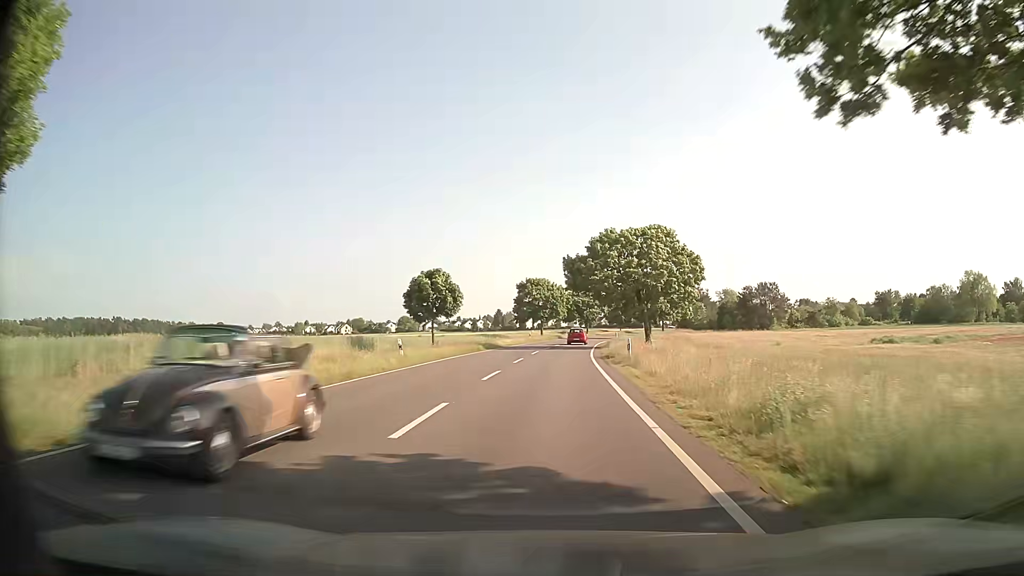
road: secondary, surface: asphalt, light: Day
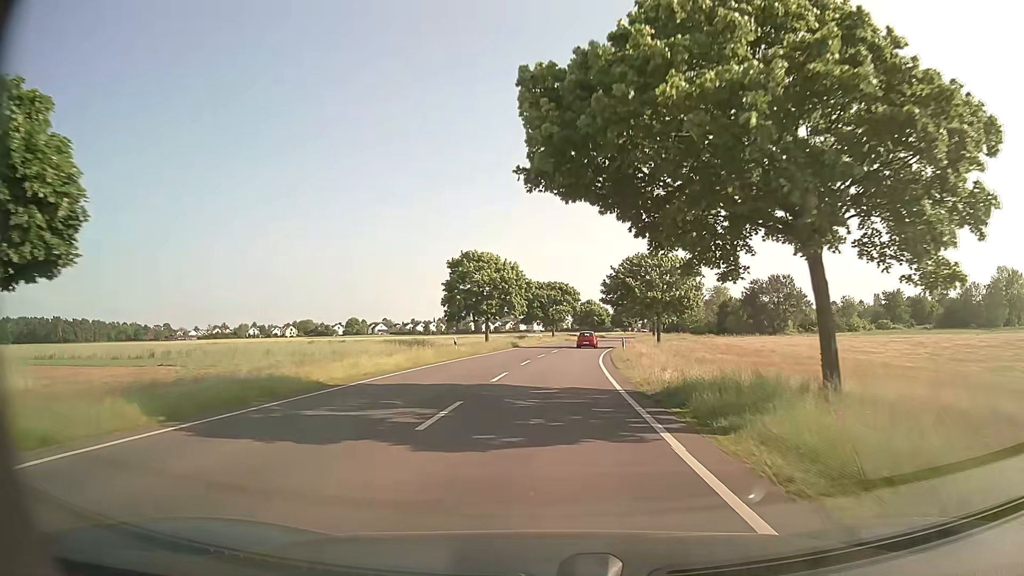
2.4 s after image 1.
(+1.2, +37.8) m; +3°
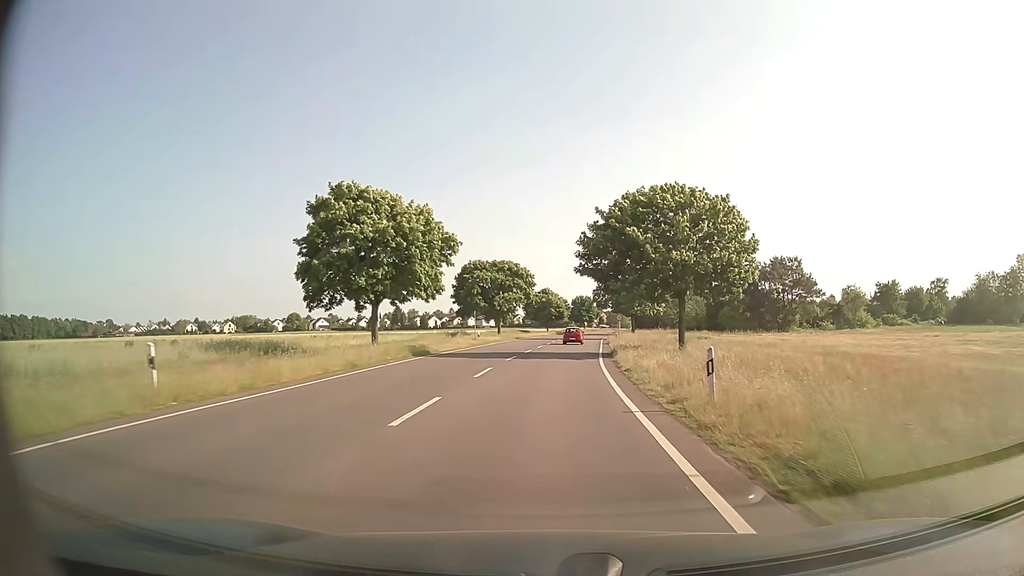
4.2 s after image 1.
(+1.1, +28.9) m; +4°
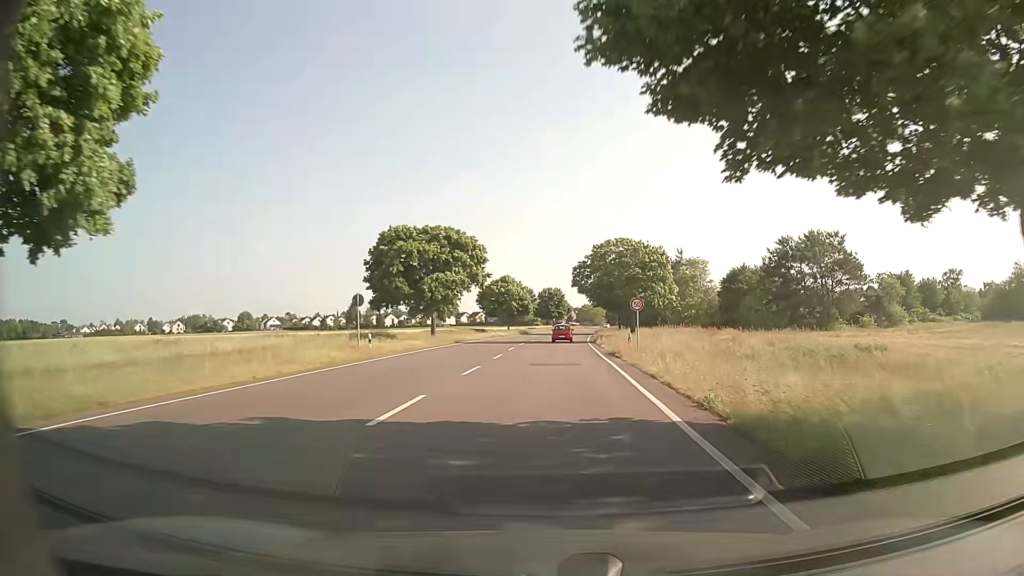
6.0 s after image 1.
(+0.8, +29.0) m; +3°
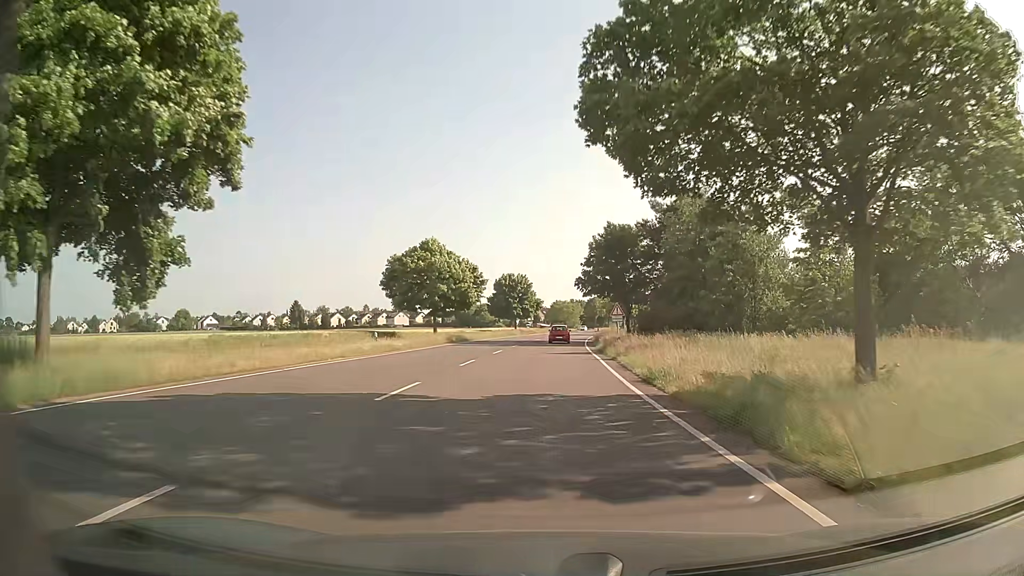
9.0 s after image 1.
(+1.3, +46.7) m; +3°
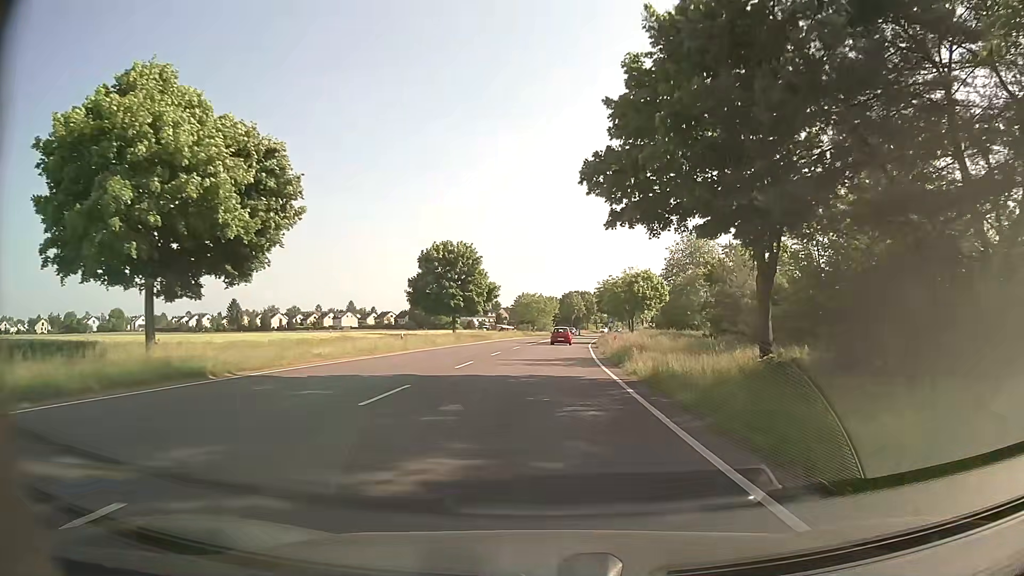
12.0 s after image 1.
(+1.0, +44.6) m; +3°
(0, +10) (0, +20) (+1, +30) (+1, +40) (+2, +50) (+2, +60) (+3, +70) (+4, +80) (+6, +90) (+7, +100) m
